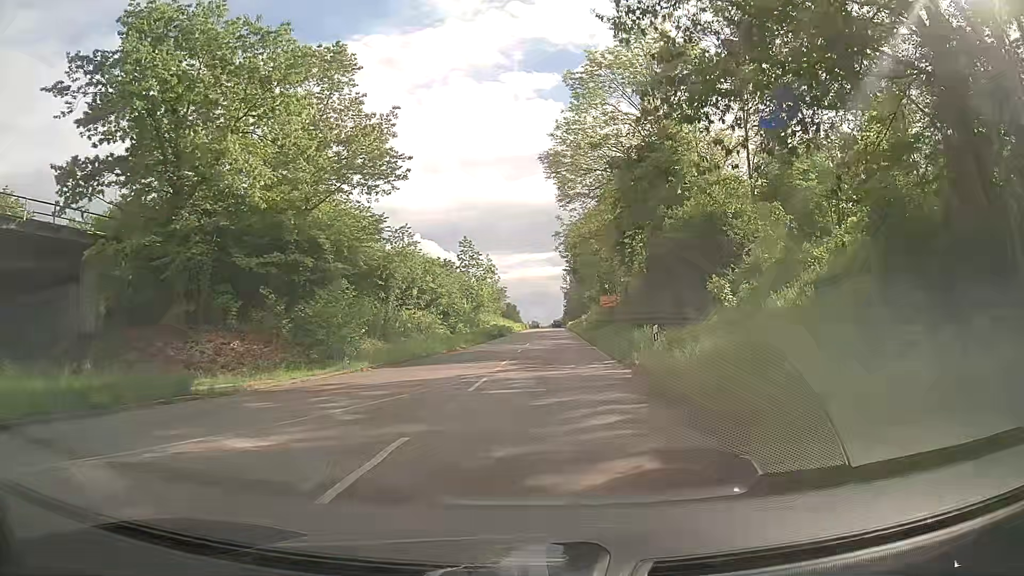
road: secondary_link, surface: asphalt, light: Day
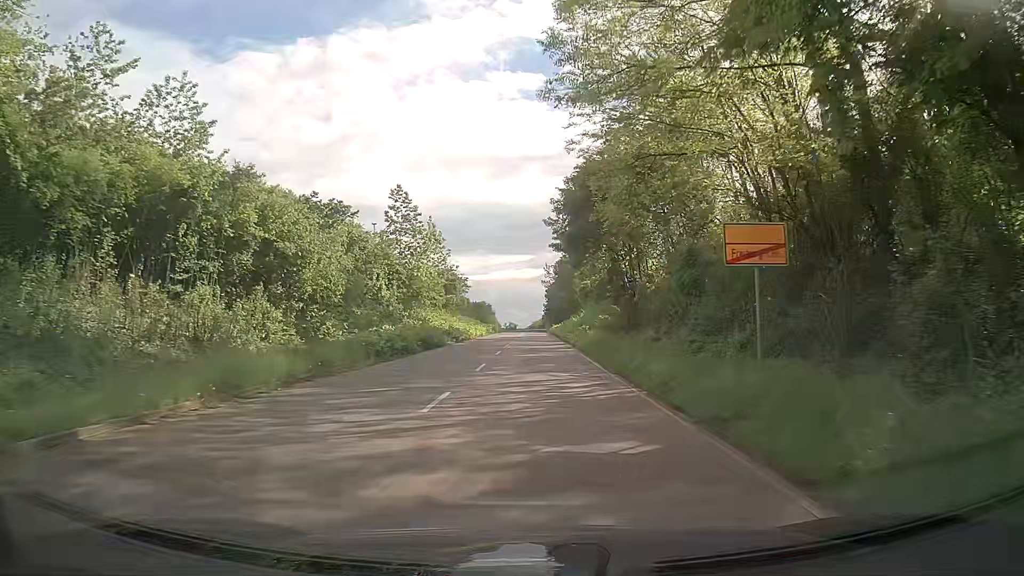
(+1.3, +31.6) m; +2°
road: trunk_link
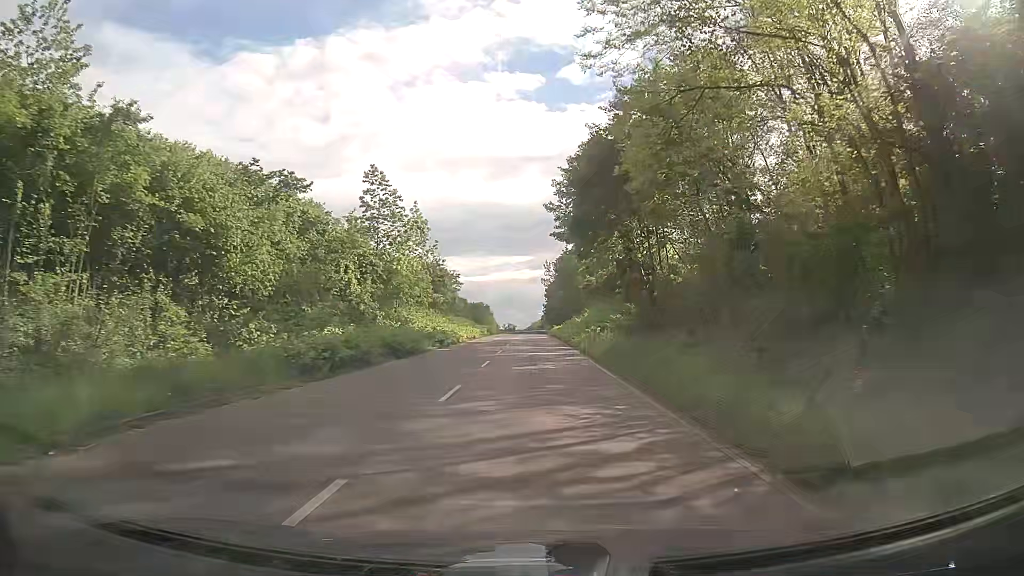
(0.0, +7.5) m; 0°
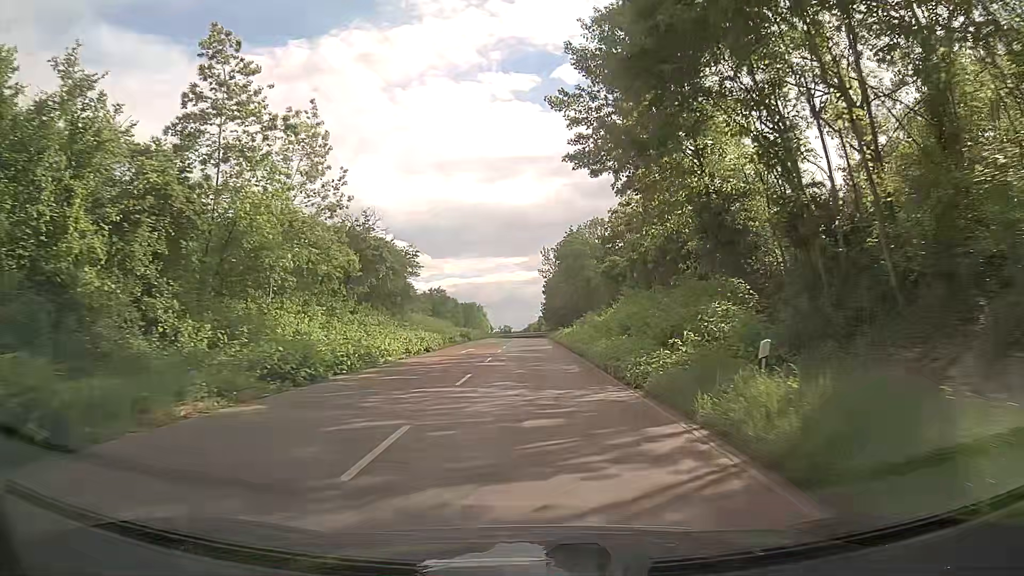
(+0.2, +24.4) m; +1°
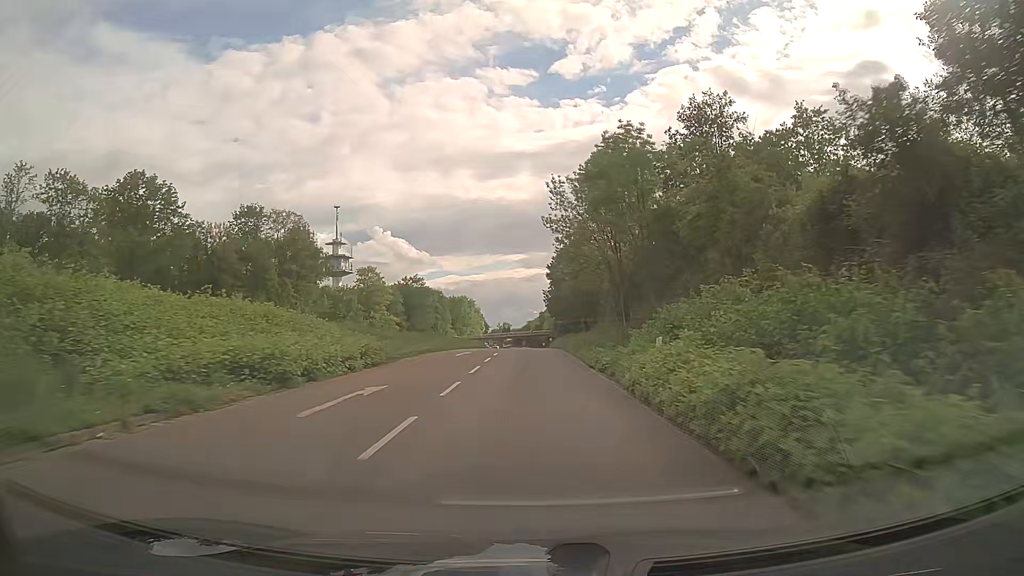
(0.0, +44.5) m; 0°
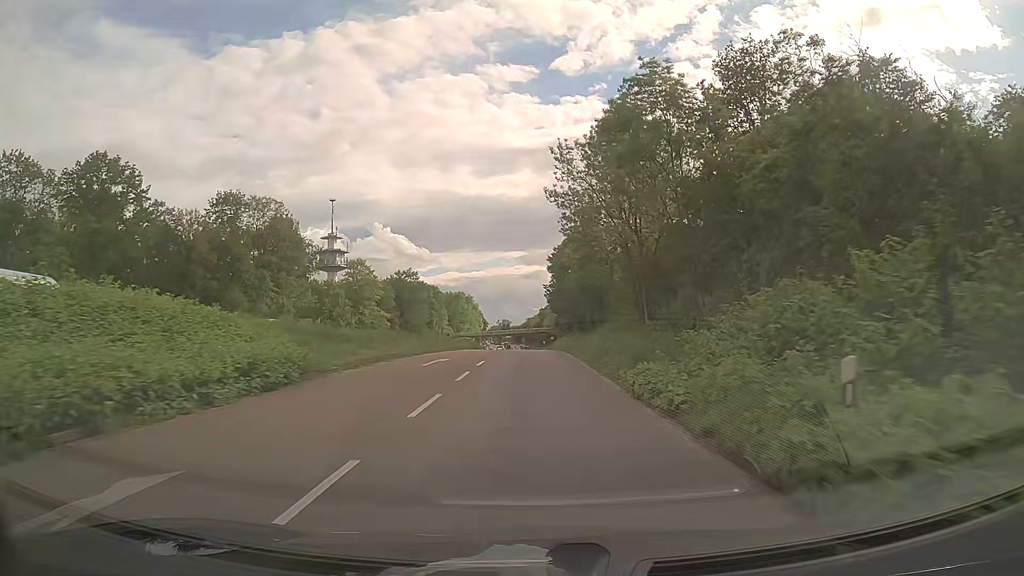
(0.0, +9.3) m; 0°
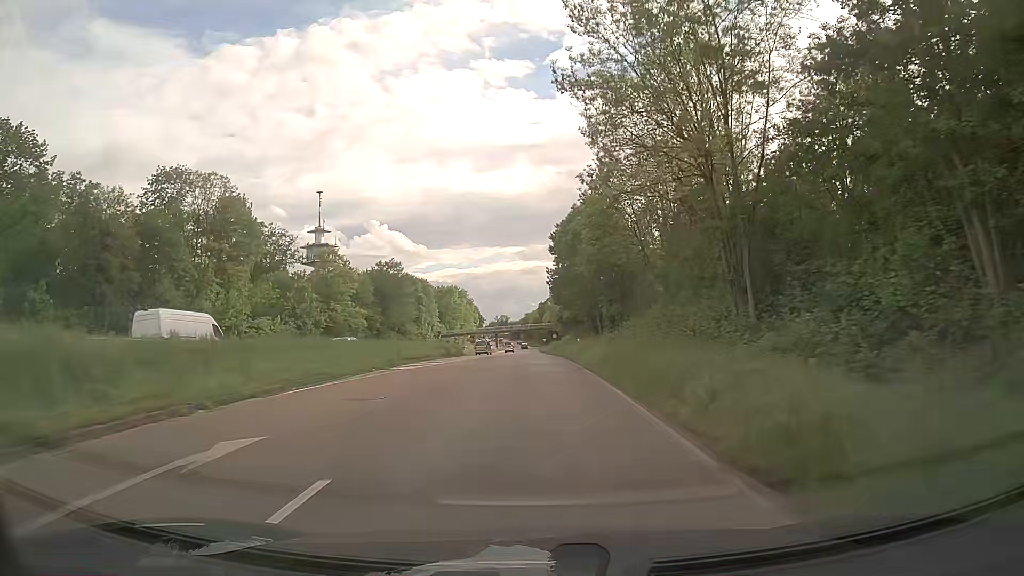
(+0.1, +18.9) m; +1°
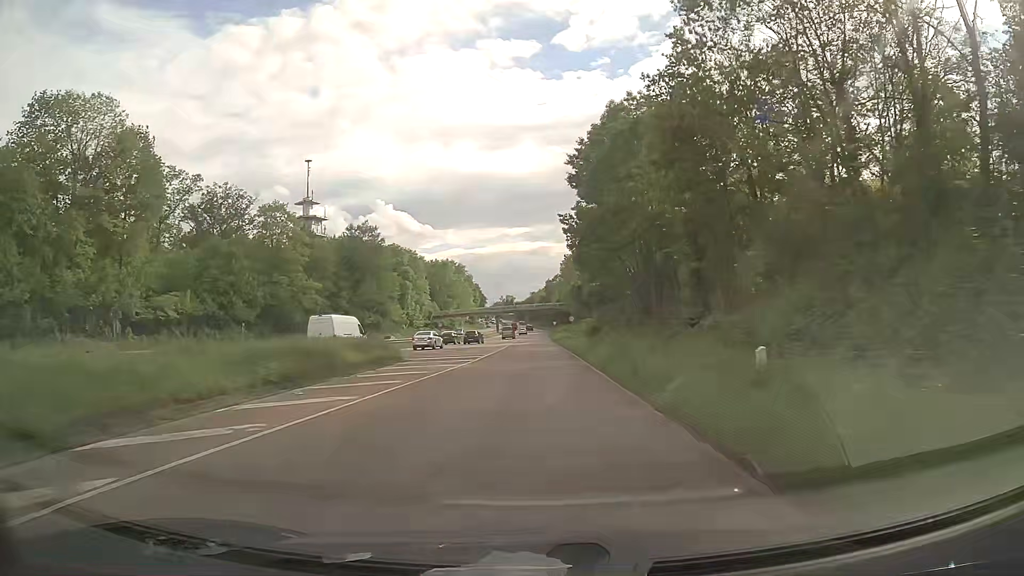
(-0.2, +29.1) m; -1°
(0, +10) (0, +20) (0, +30) (0, +40) (0, +50) (0, +60) (0, +70) (0, +80) (0, +90) (0, +100) m
